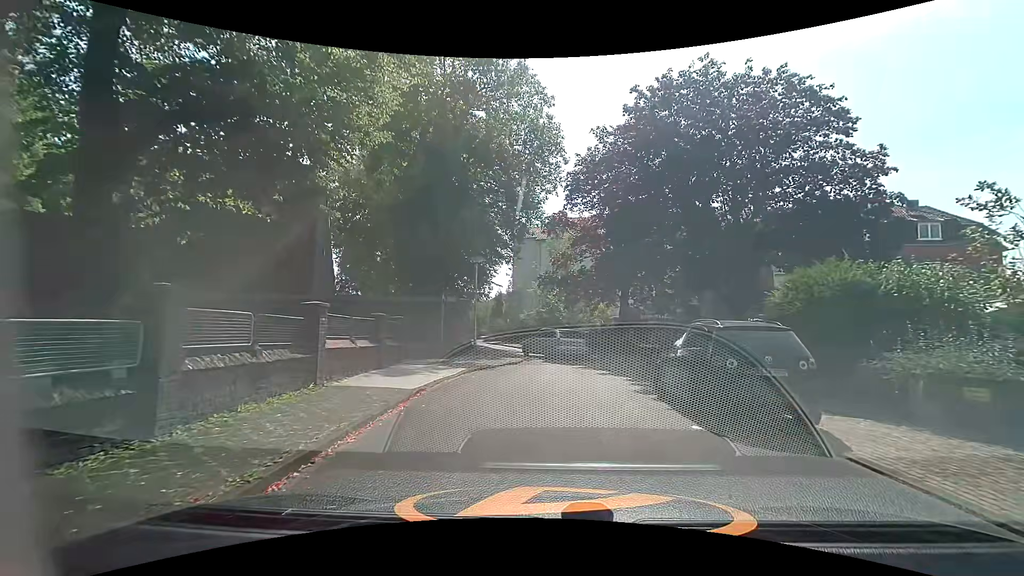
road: residential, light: Day
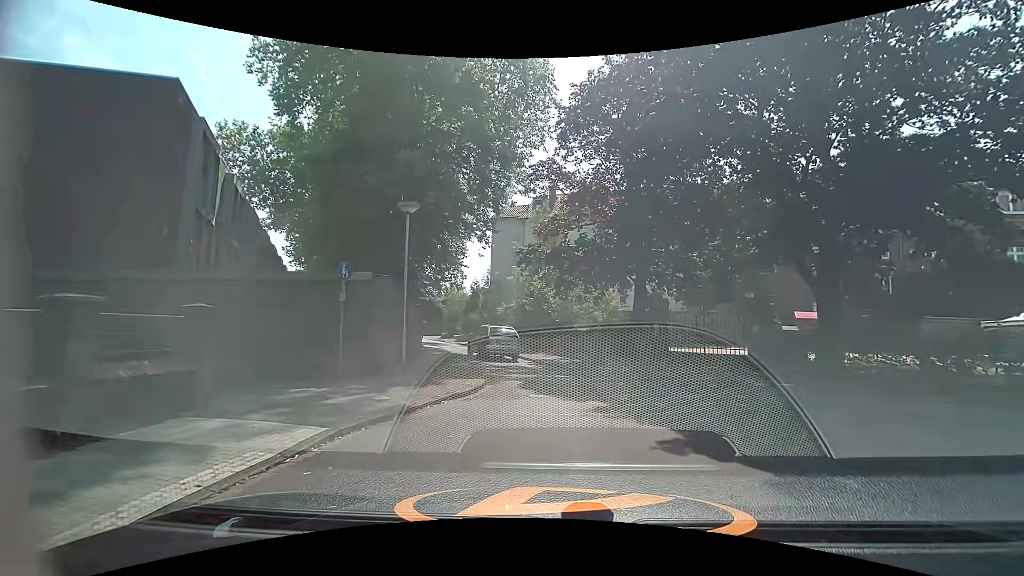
(-0.1, +8.9) m; +1°
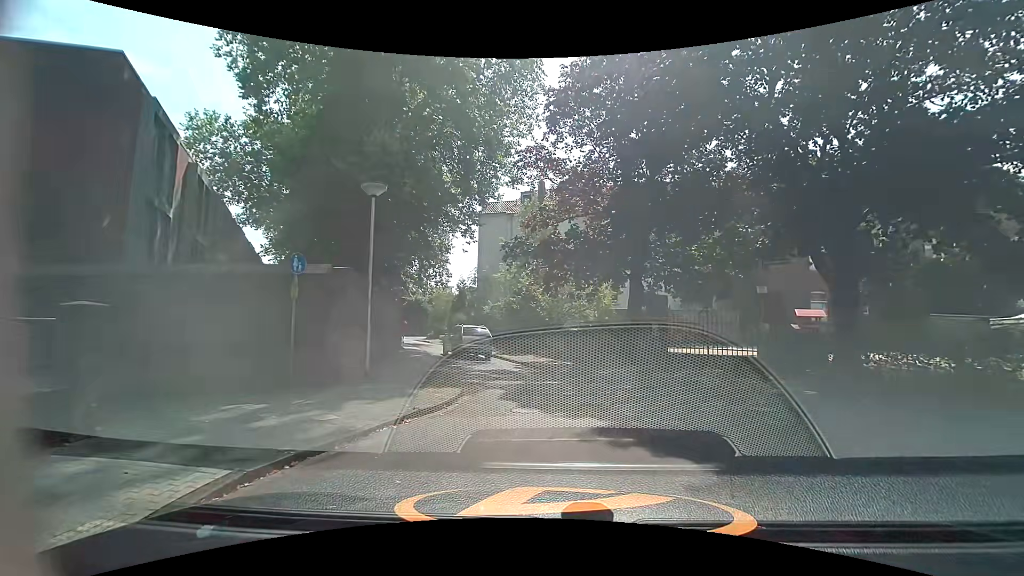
(0.0, +1.6) m; +2°
